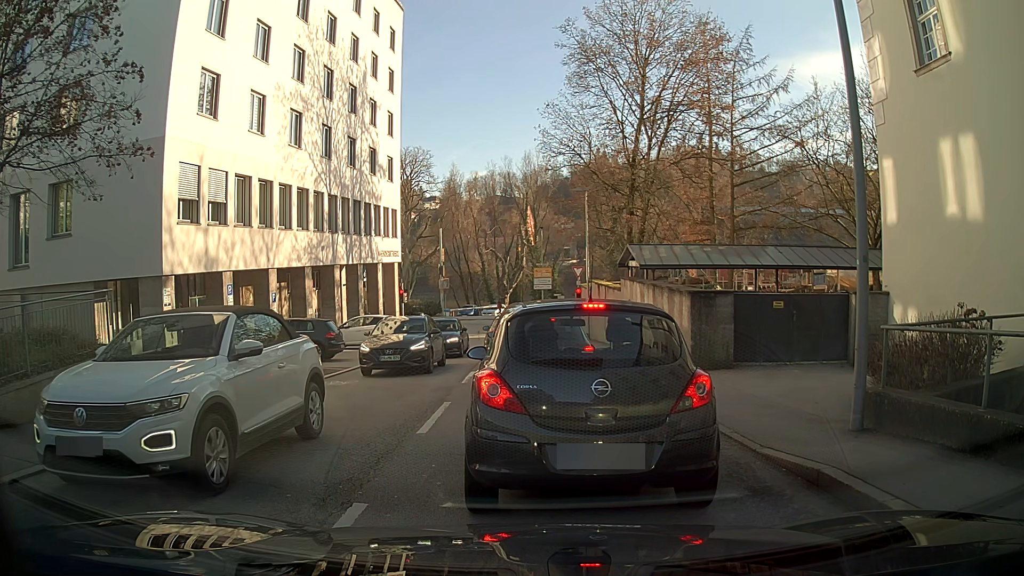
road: unclassified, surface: asphalt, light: Day
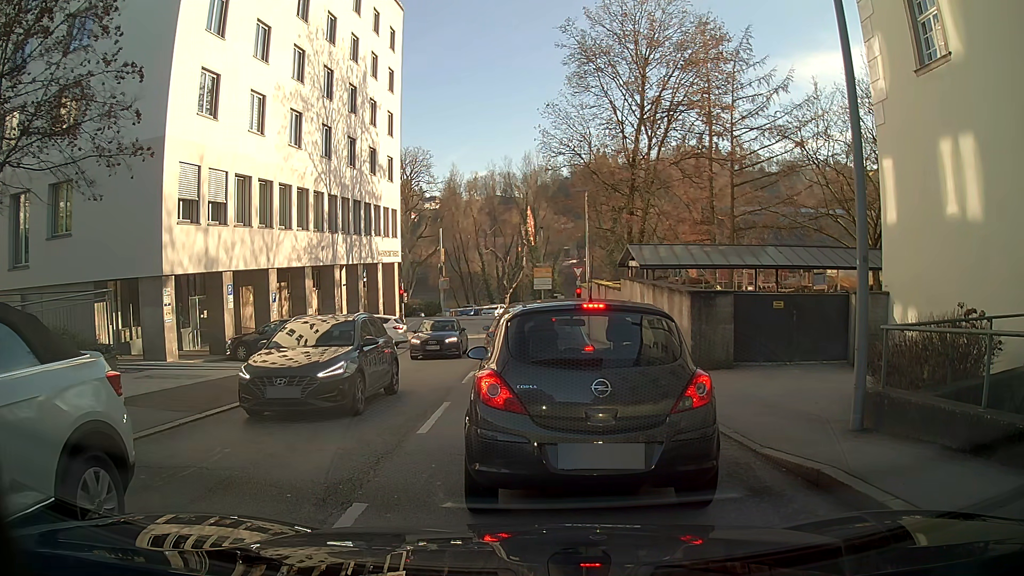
(0.0, 0.0) m; 0°
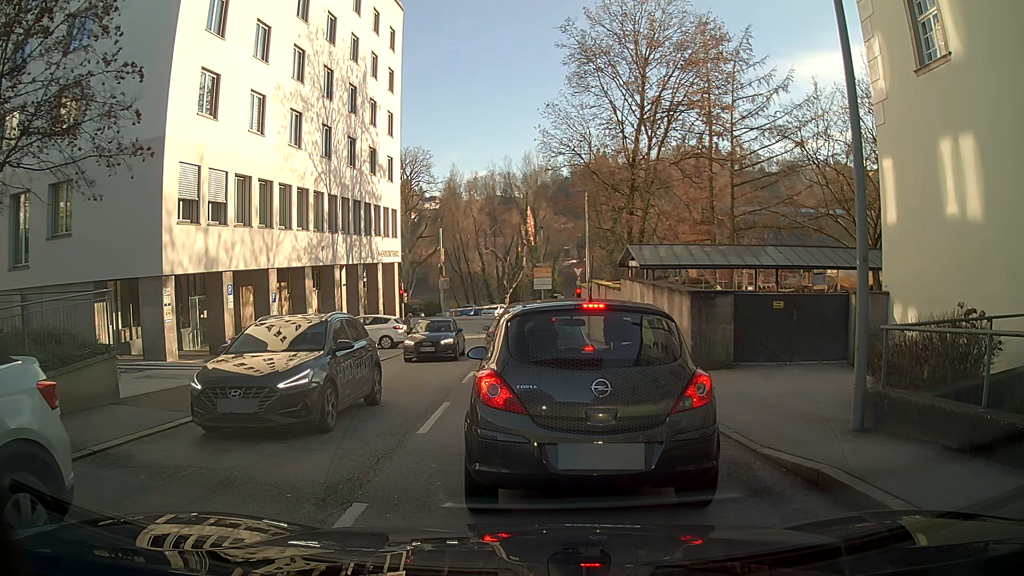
(0.0, 0.0) m; 0°
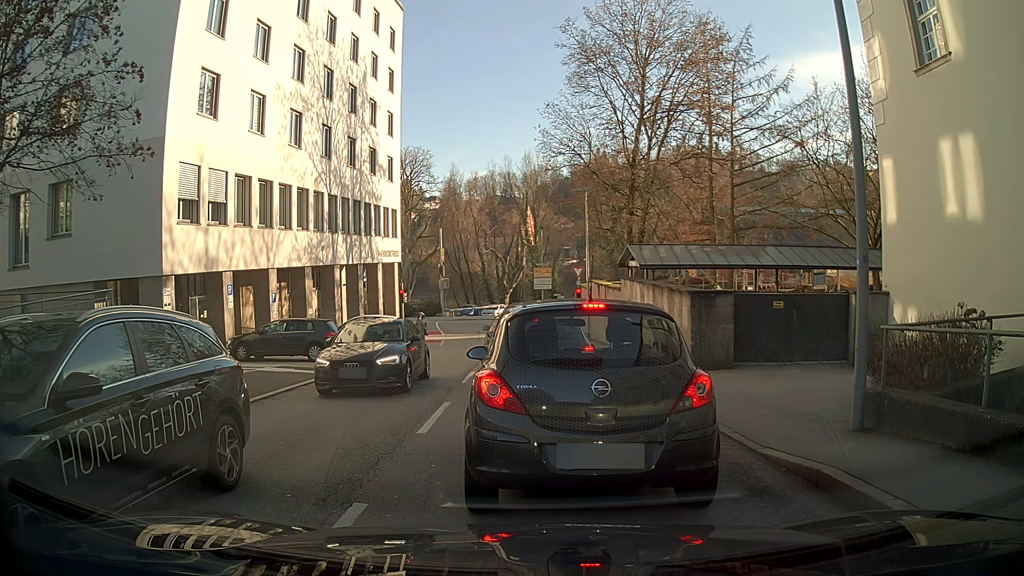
(0.0, 0.0) m; 0°
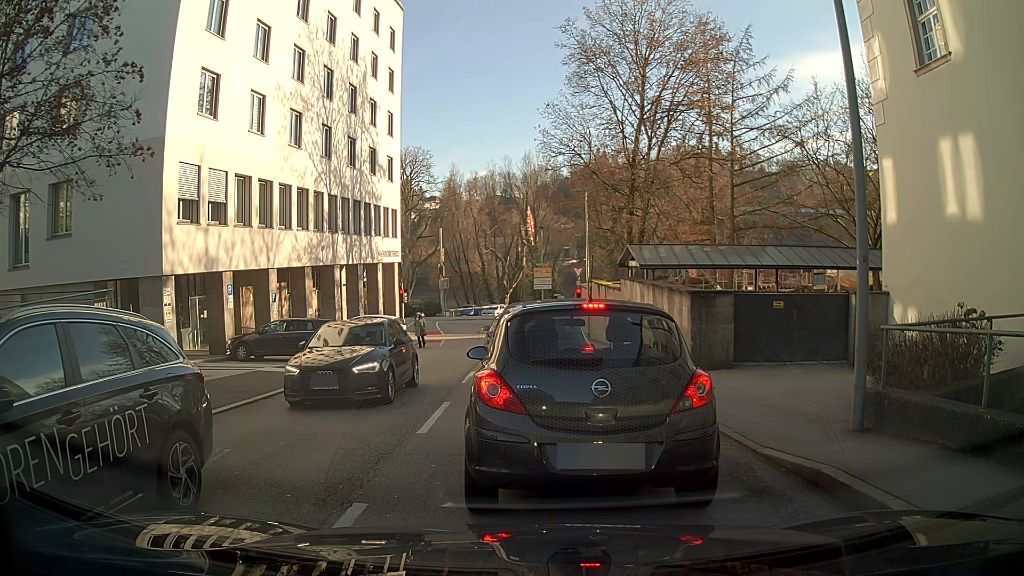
(0.0, 0.0) m; 0°
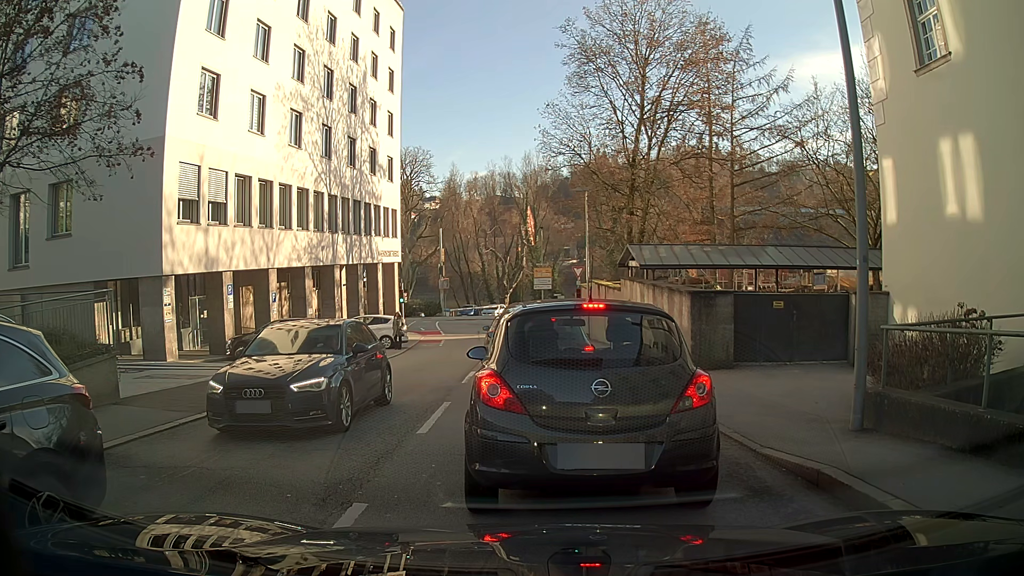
(0.0, 0.0) m; 0°
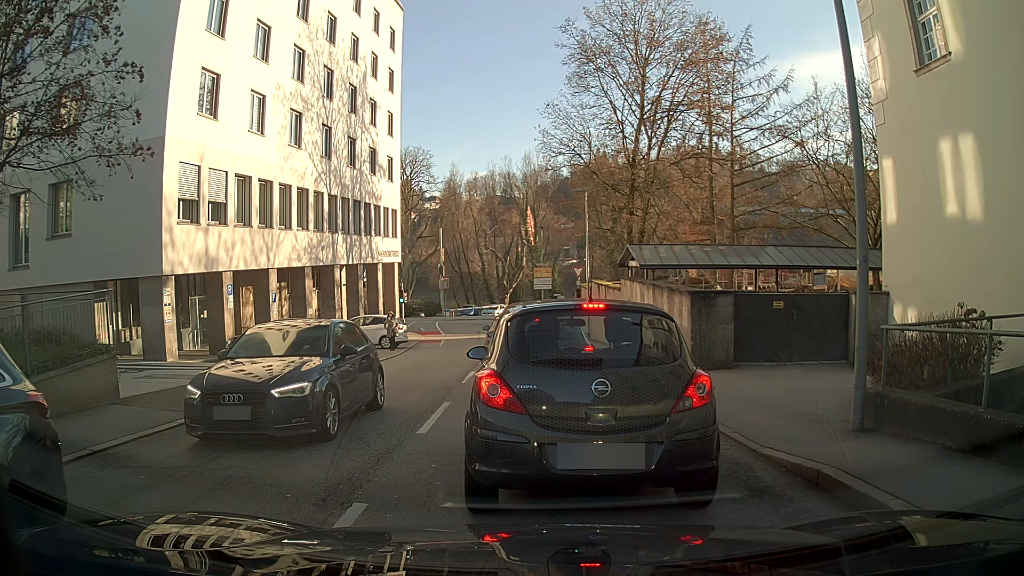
(0.0, 0.0) m; 0°
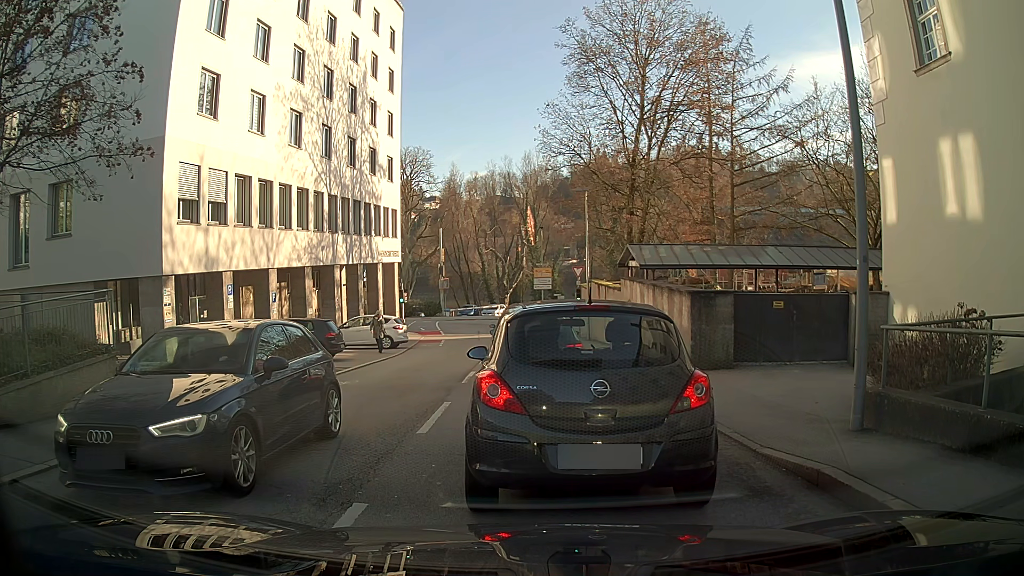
(0.0, 0.0) m; 0°
(-1, +10) (0, +20) (0, +30) (0, +40) (+2, +49) (+11, +53) (+21, +53) (+31, +52) (+41, +51) (+51, +50) m
